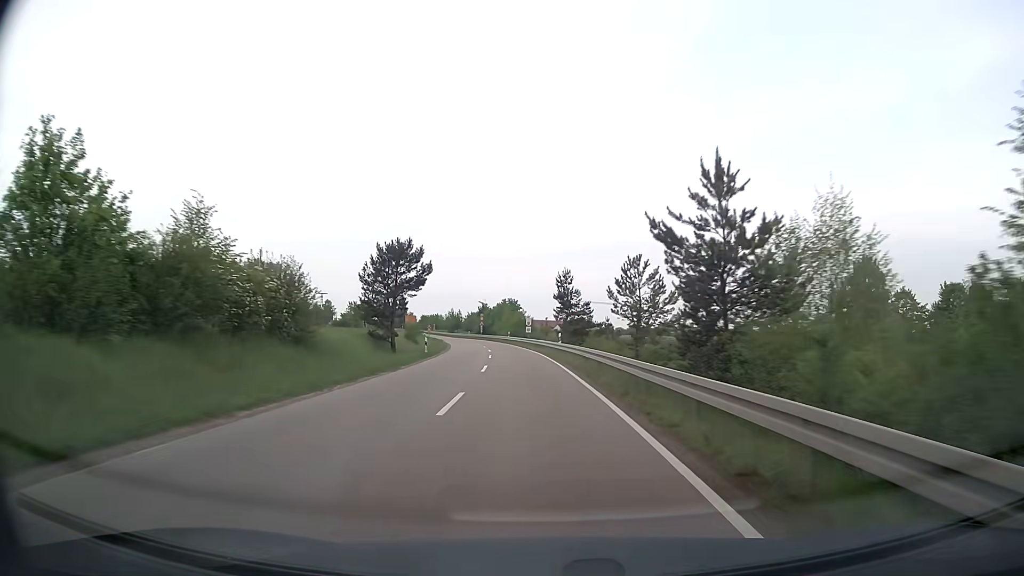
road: secondary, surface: asphalt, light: Day
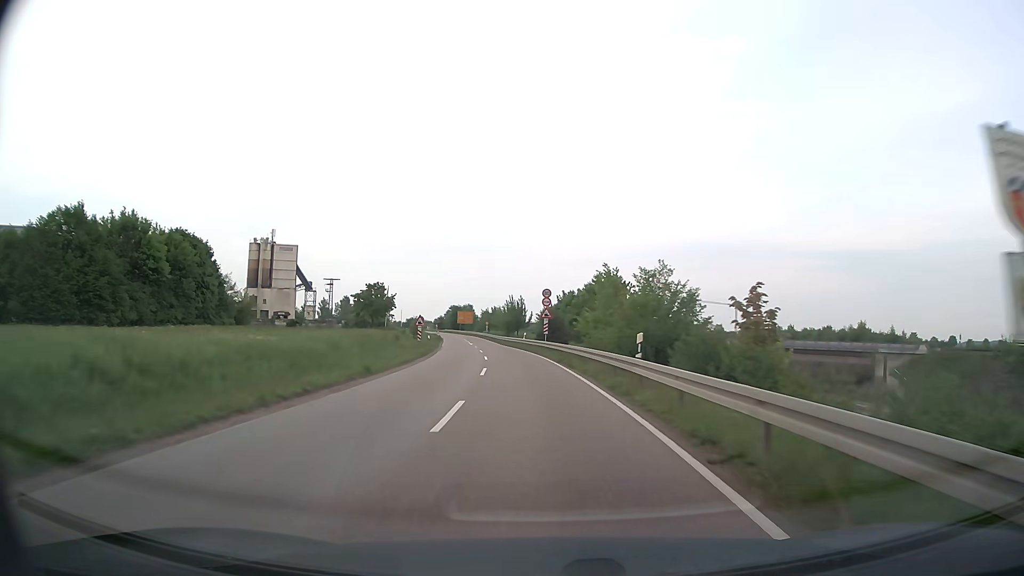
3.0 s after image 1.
(-4.1, +62.1) m; -8°
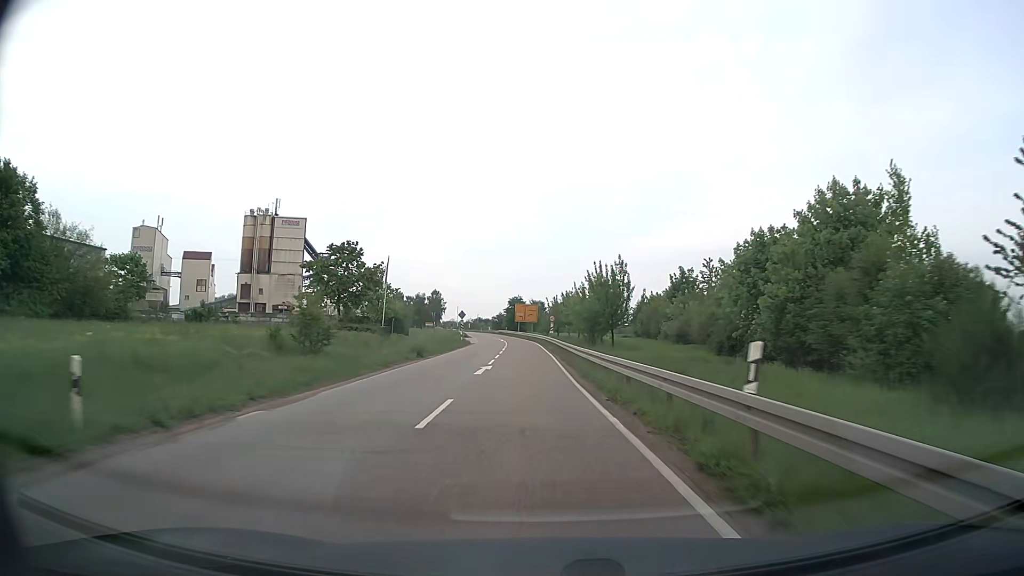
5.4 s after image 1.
(-2.8, +48.0) m; -7°
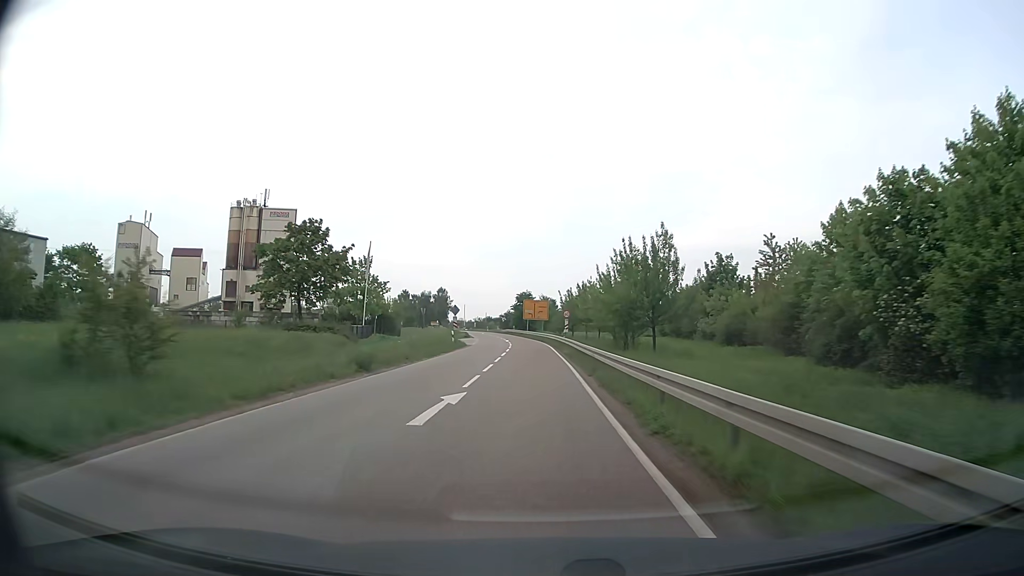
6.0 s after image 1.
(-0.1, +11.8) m; -1°
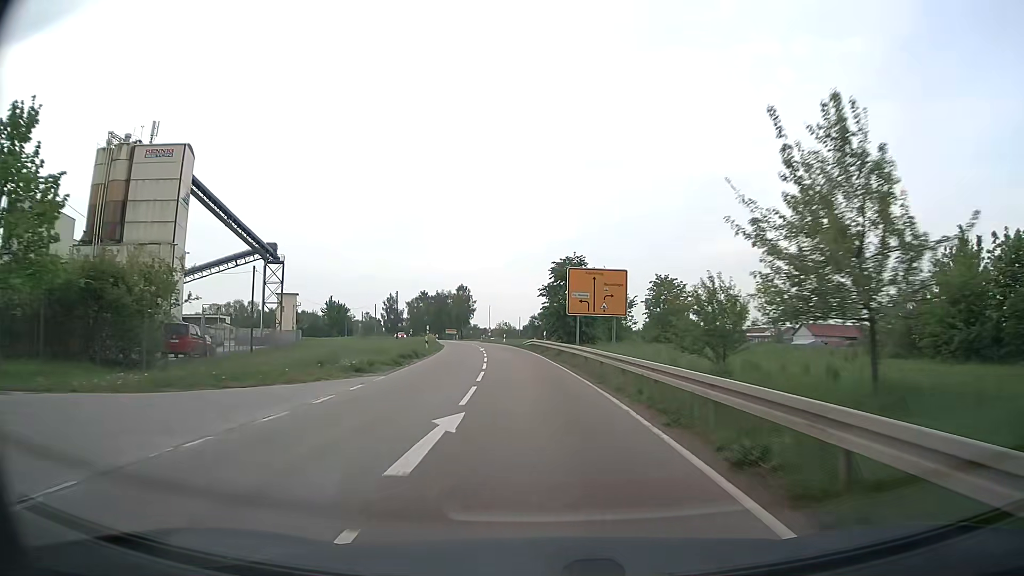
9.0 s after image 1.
(-1.6, +57.6) m; -4°
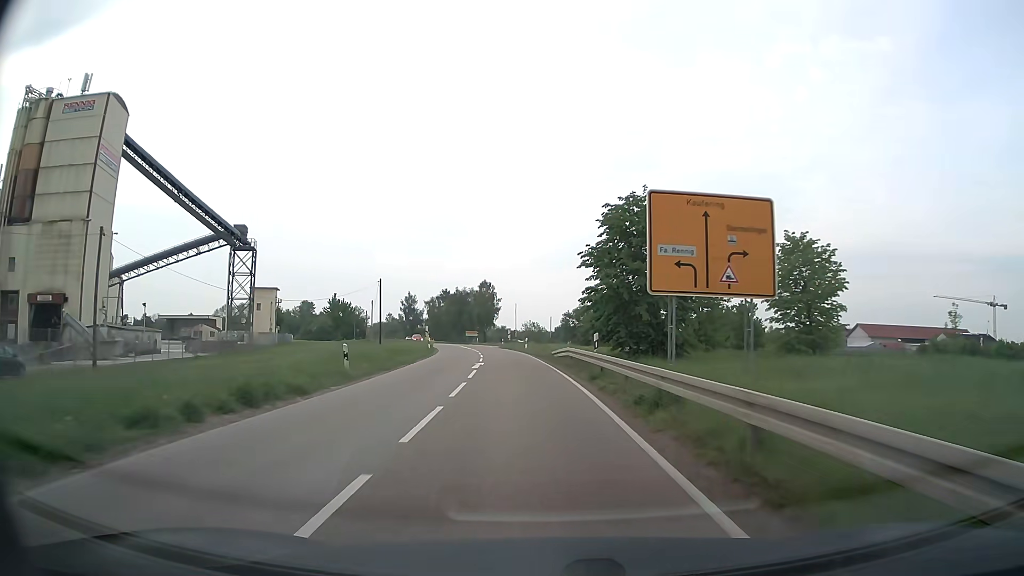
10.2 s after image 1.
(-0.4, +22.3) m; -2°
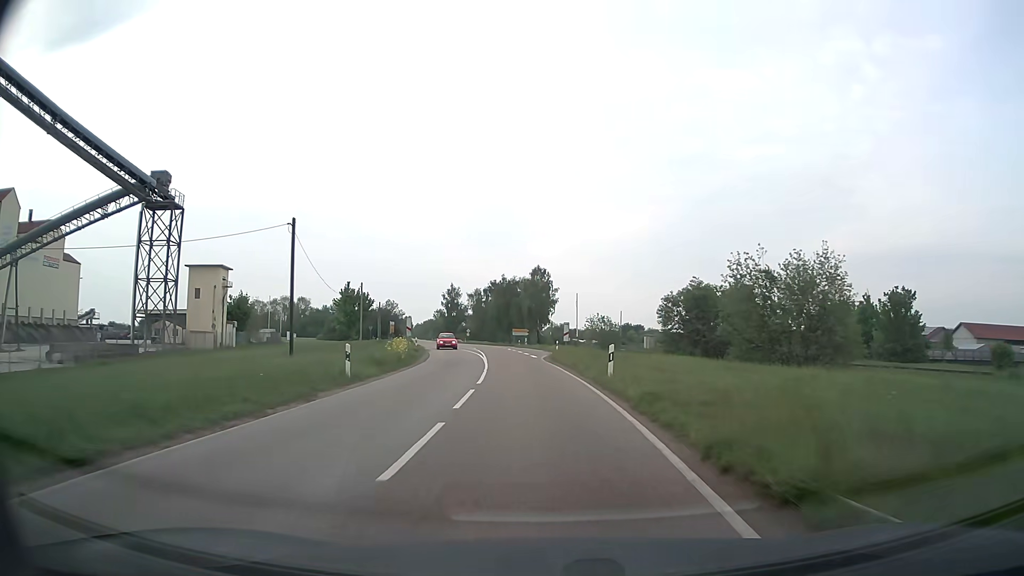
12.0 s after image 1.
(-1.5, +32.4) m; -5°
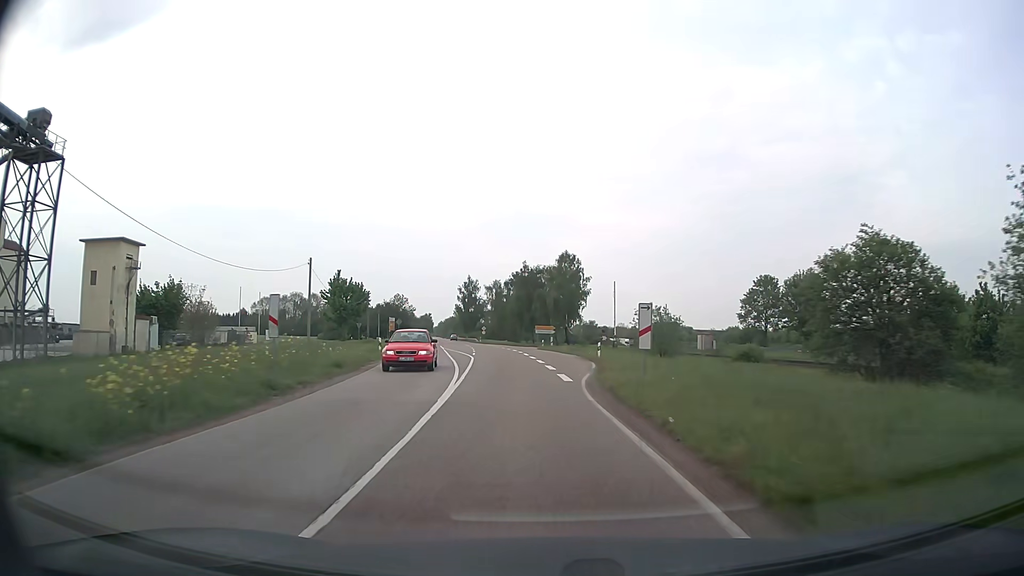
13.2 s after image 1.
(-0.3, +20.9) m; -2°
(0, +10) (-1, +20) (-1, +30) (-2, +40) (-3, +50) (-5, +60) (-6, +70) (-8, +80) (-9, +89) (-11, +99) m
